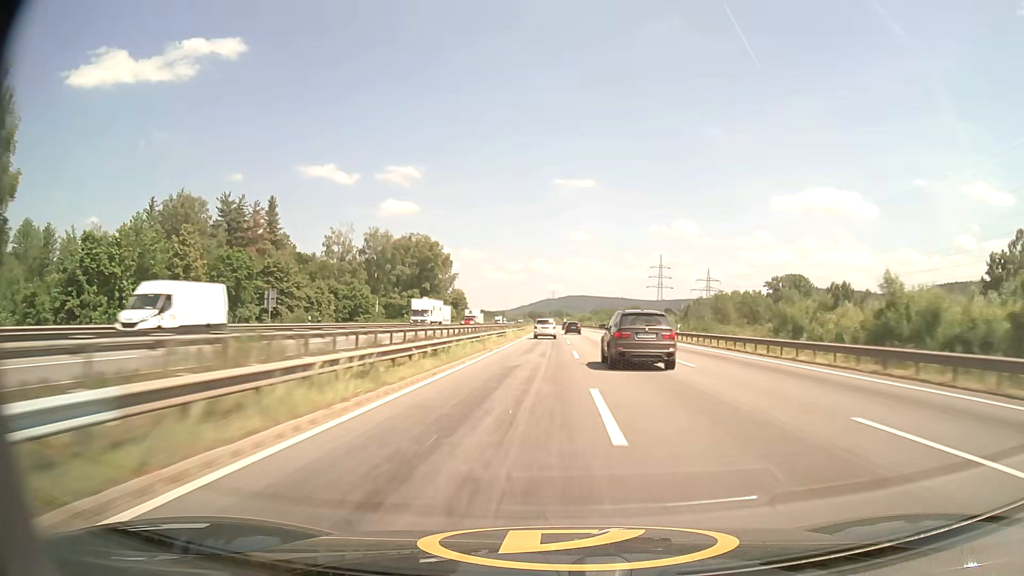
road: motorway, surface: asphalt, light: Day
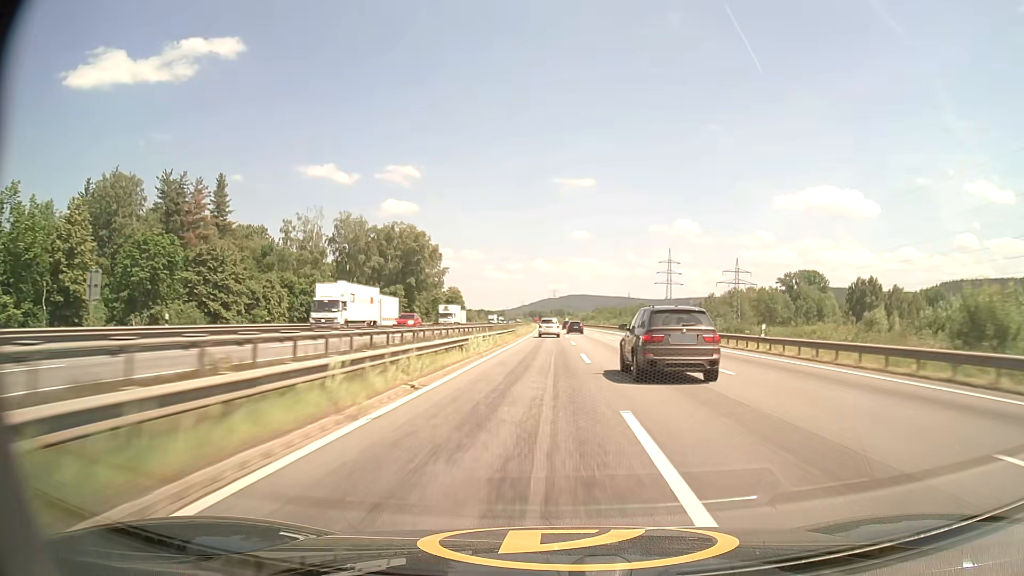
(0.0, +21.5) m; 0°
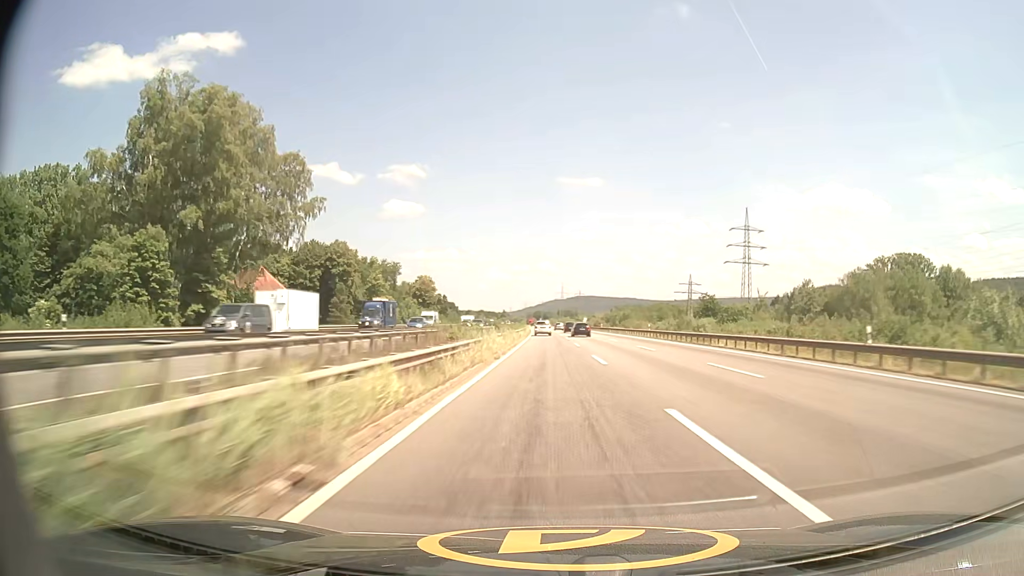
(-0.7, +108.2) m; -1°
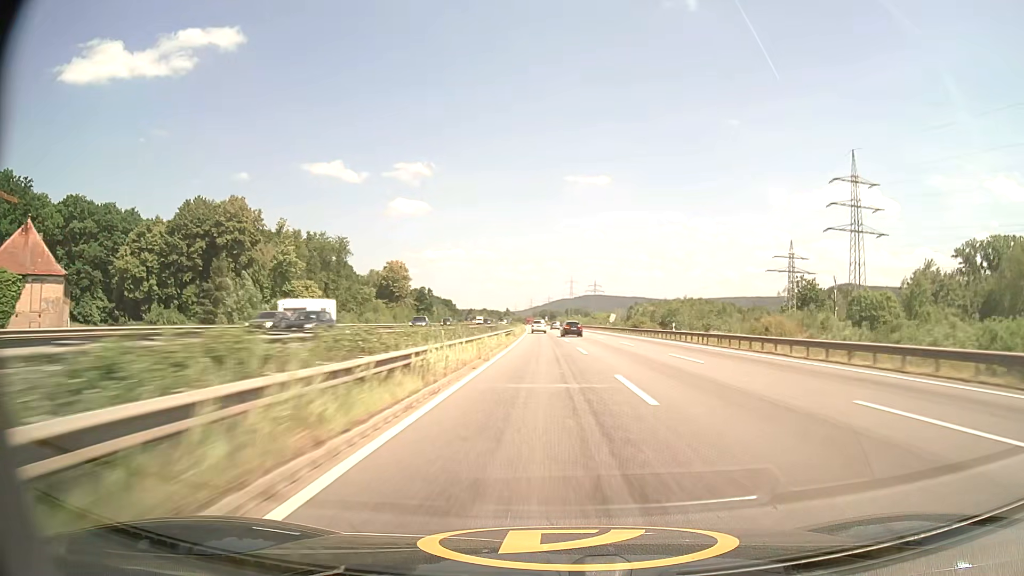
(-0.3, +65.6) m; -1°
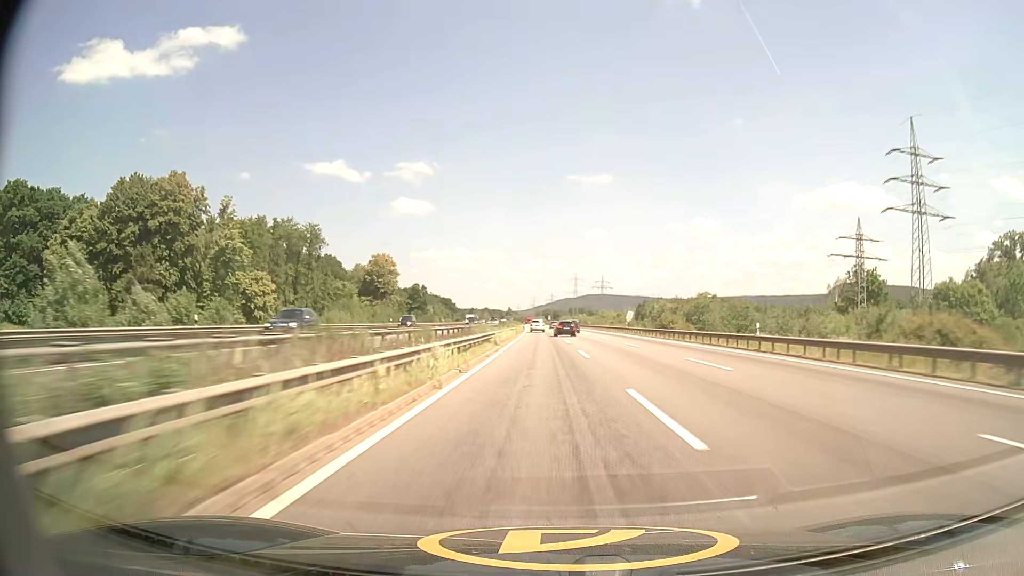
(0.0, +21.9) m; 0°
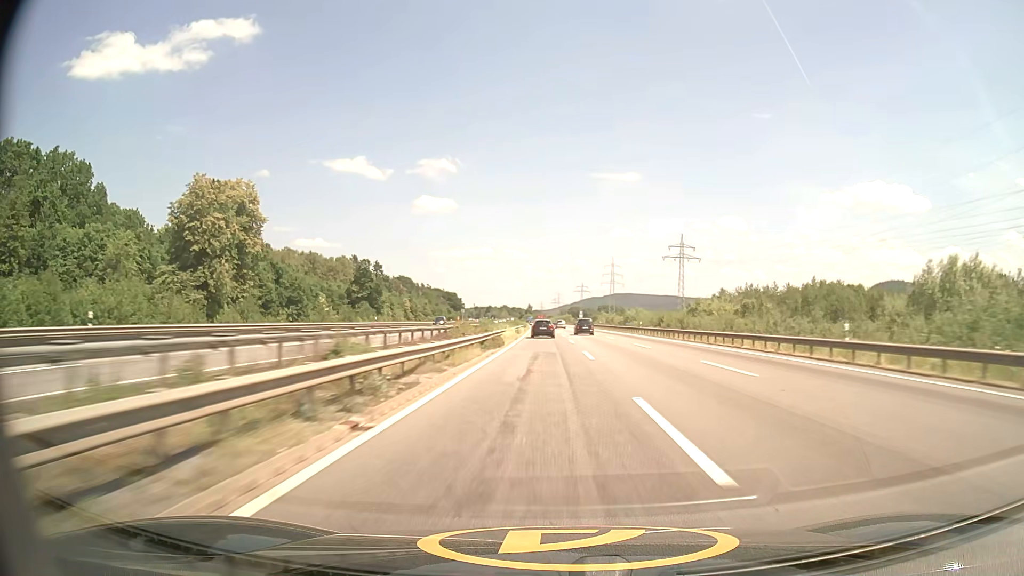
(-1.9, +109.8) m; -2°
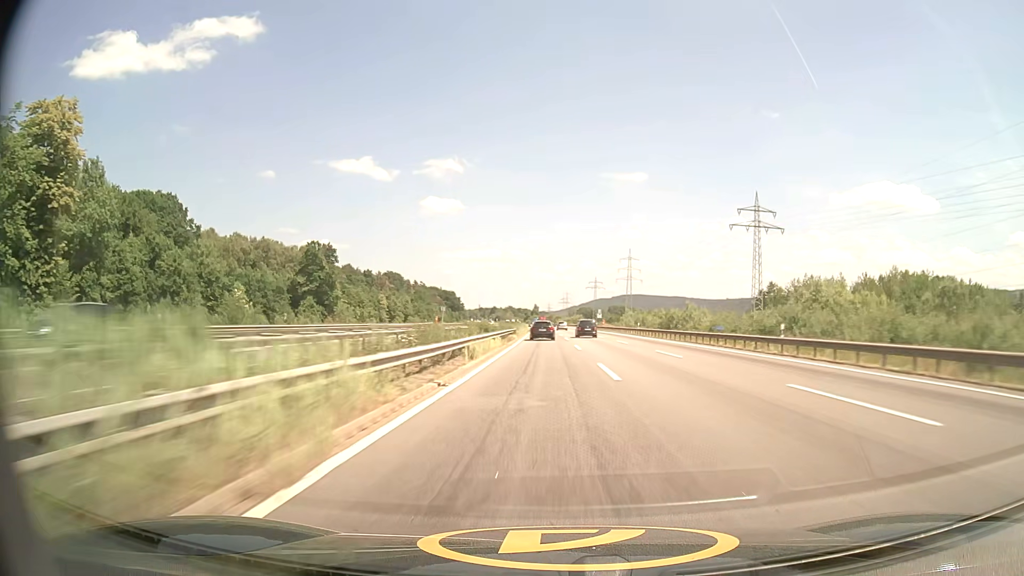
(-0.3, +44.0) m; -1°
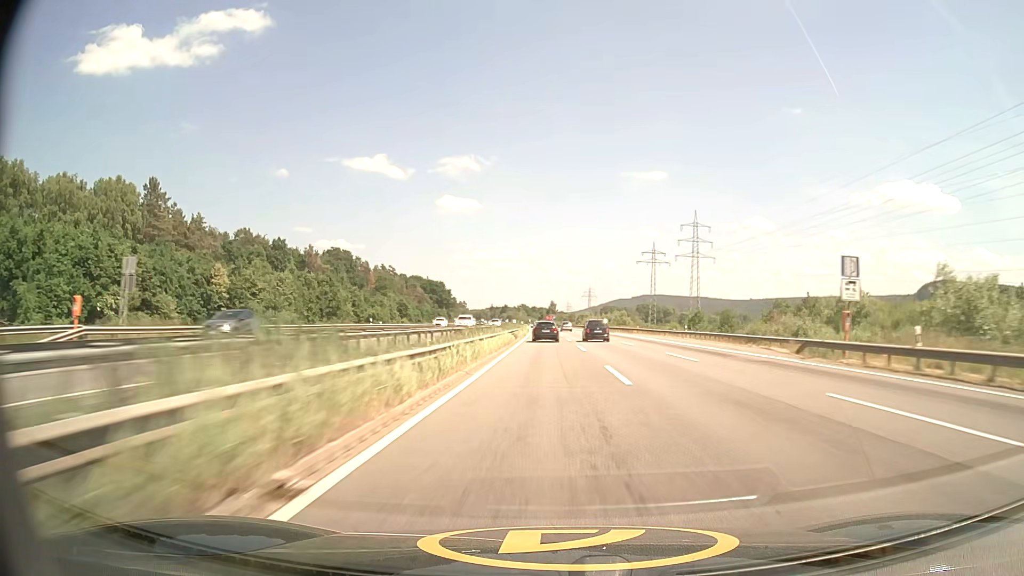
(-1.6, +109.1) m; -1°
(0, +10) (0, +20) (0, +30) (0, +40) (0, +50) (-1, +60) (-1, +70) (-1, +80) (-1, +90) (-2, +100) m
